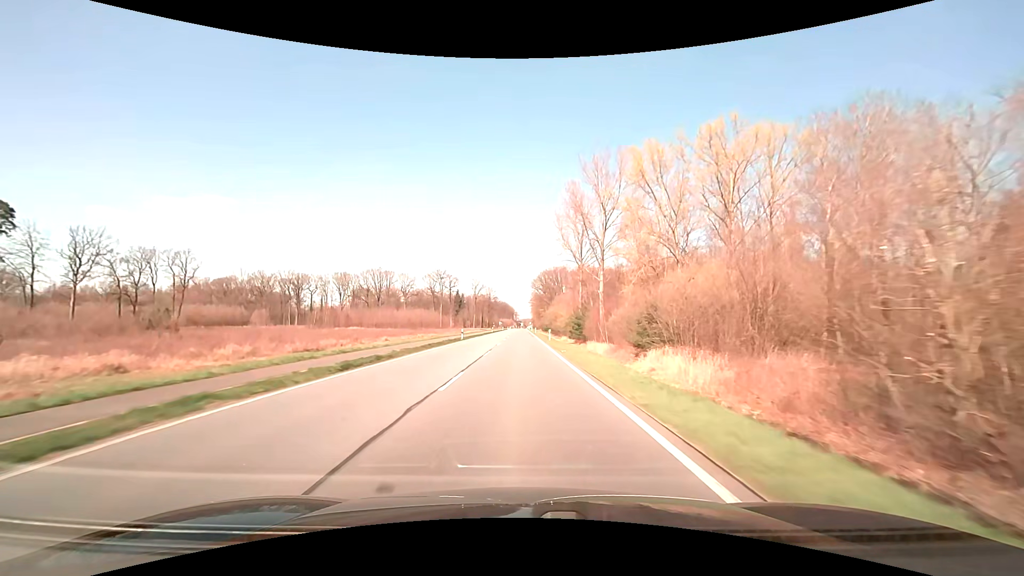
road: primary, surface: asphalt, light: Day
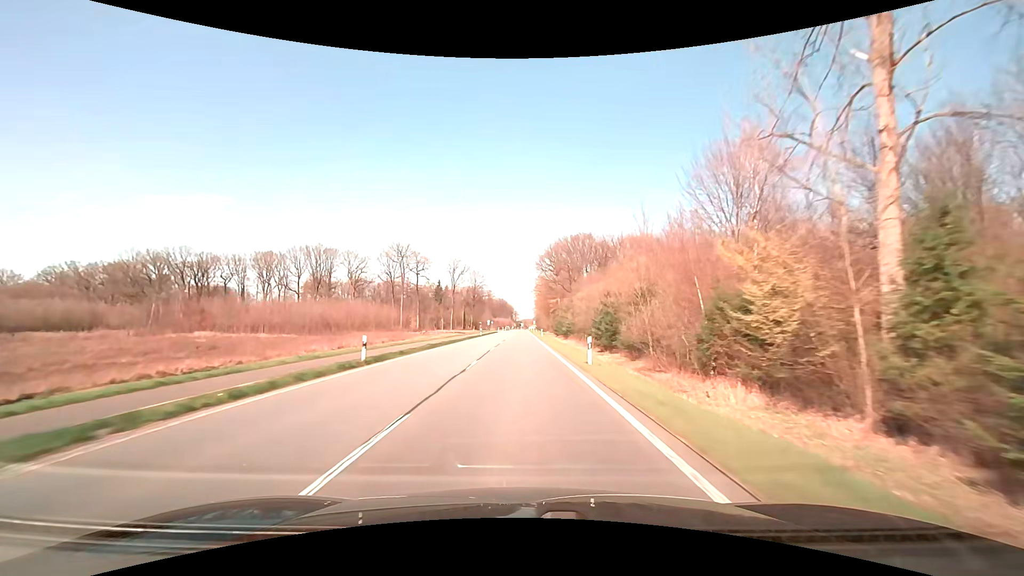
(-0.1, +78.7) m; 0°
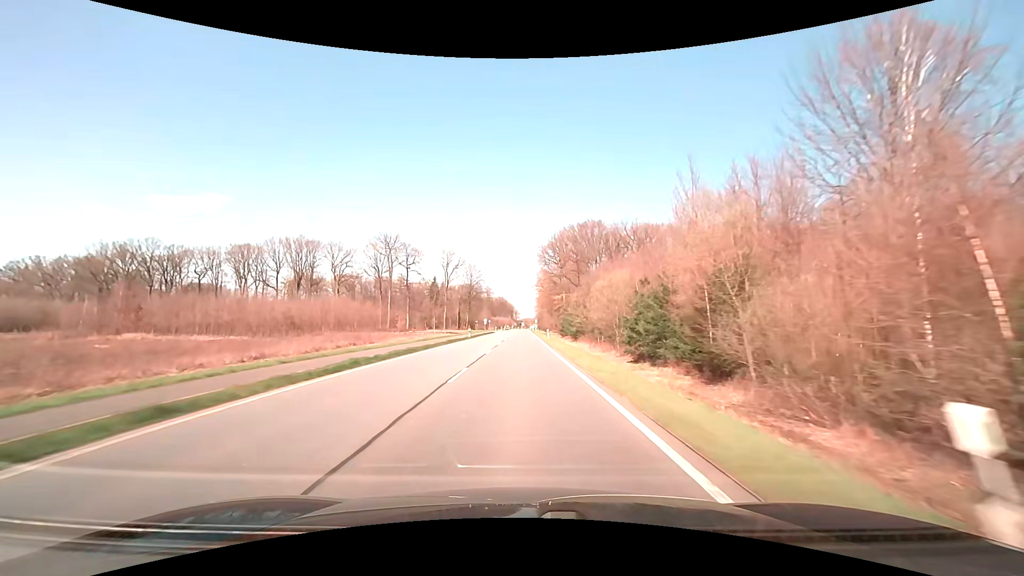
(0.0, +15.8) m; 0°
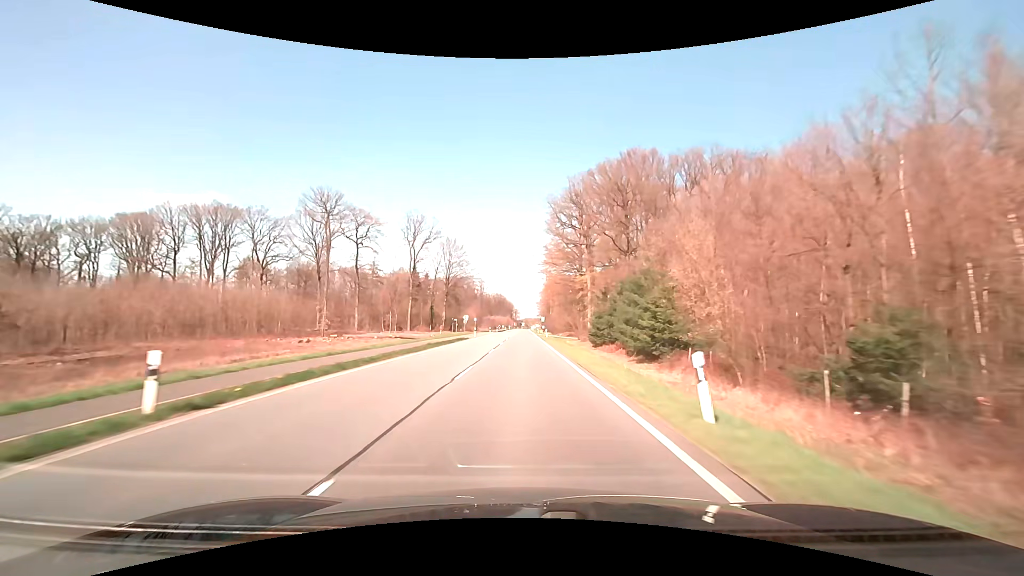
(0.0, +47.4) m; 0°
